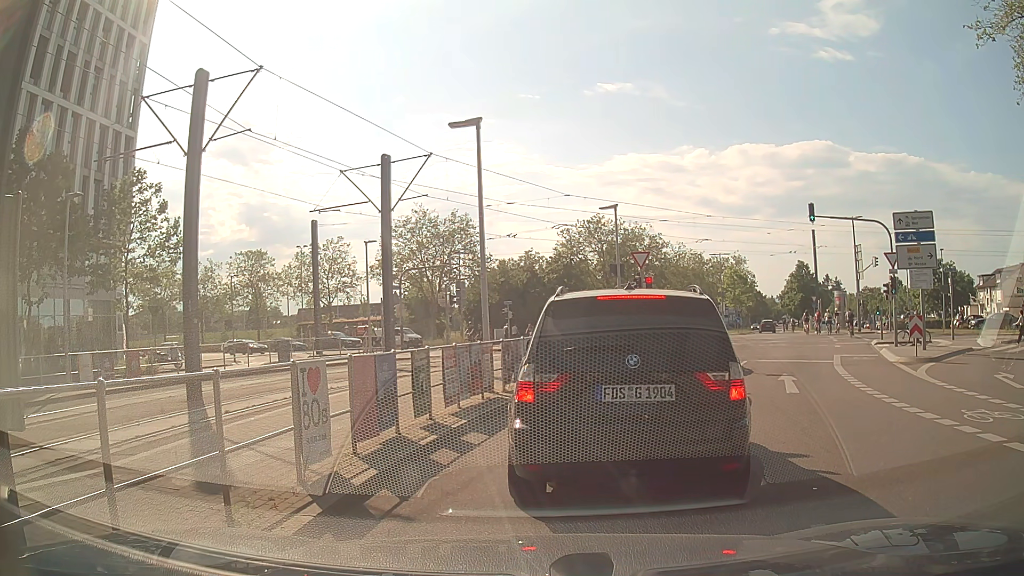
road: secondary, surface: asphalt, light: Day
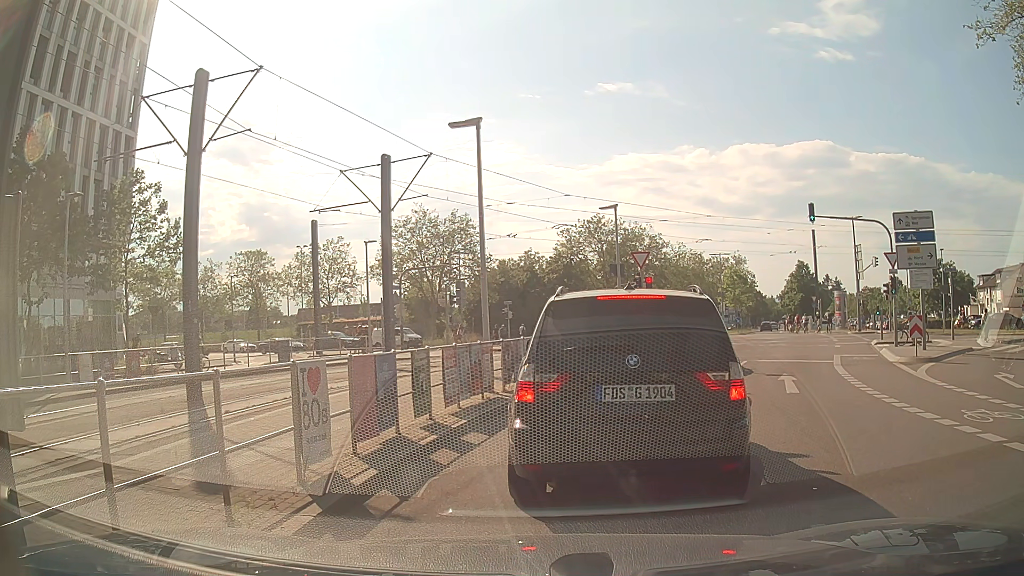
(0.0, 0.0) m; 0°
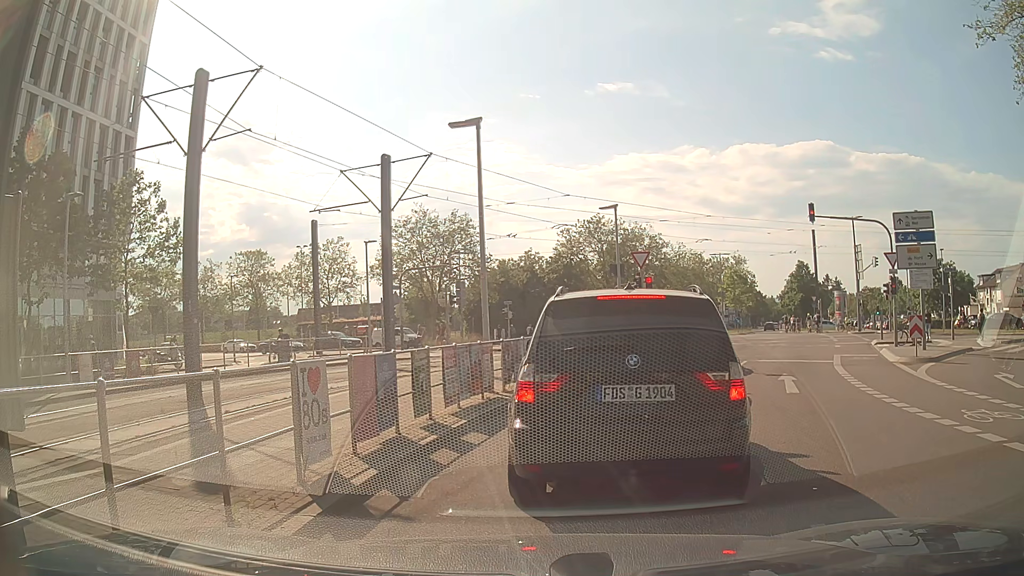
(0.0, 0.0) m; 0°
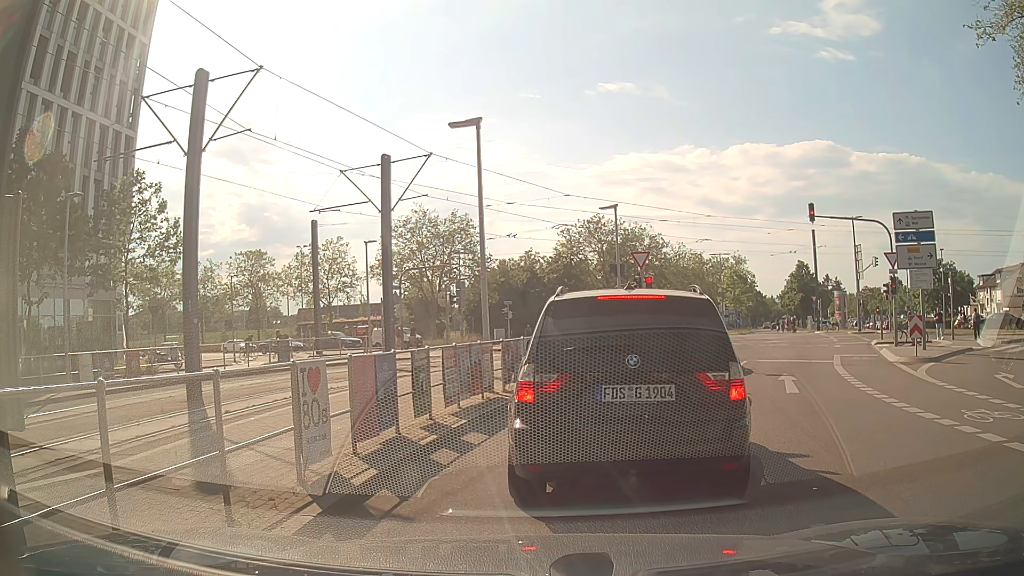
(0.0, 0.0) m; 0°
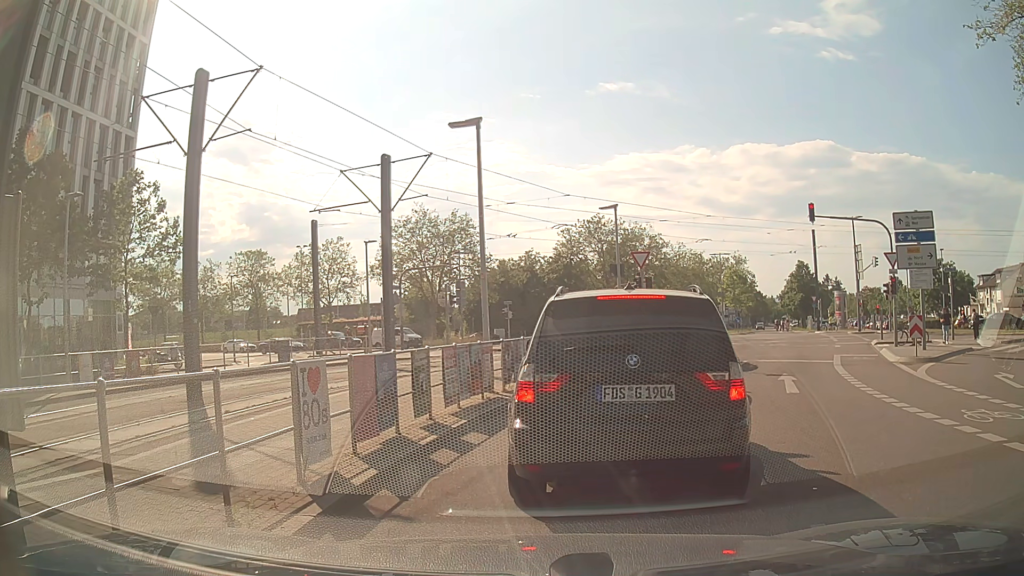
(0.0, 0.0) m; 0°
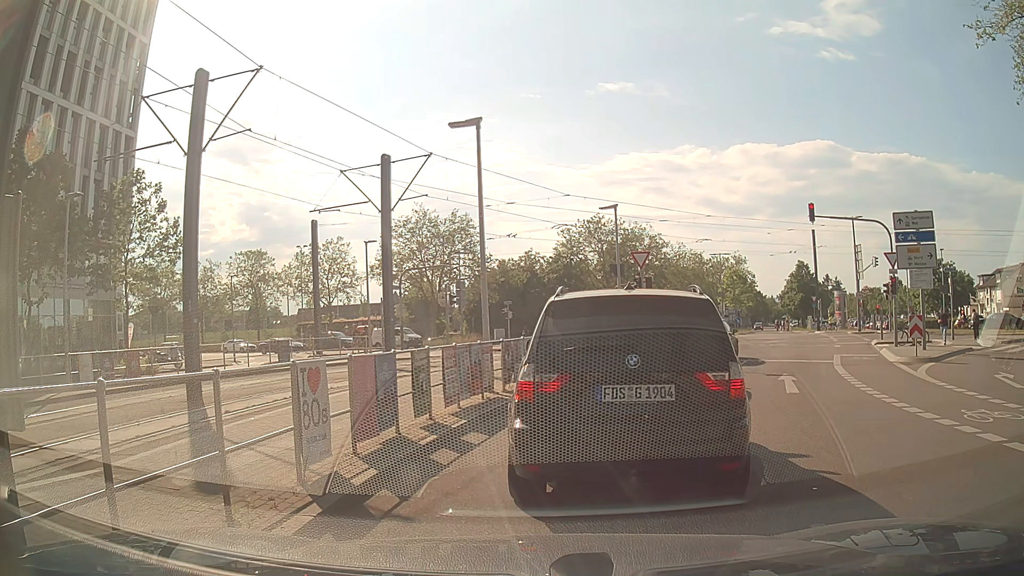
(0.0, 0.0) m; 0°
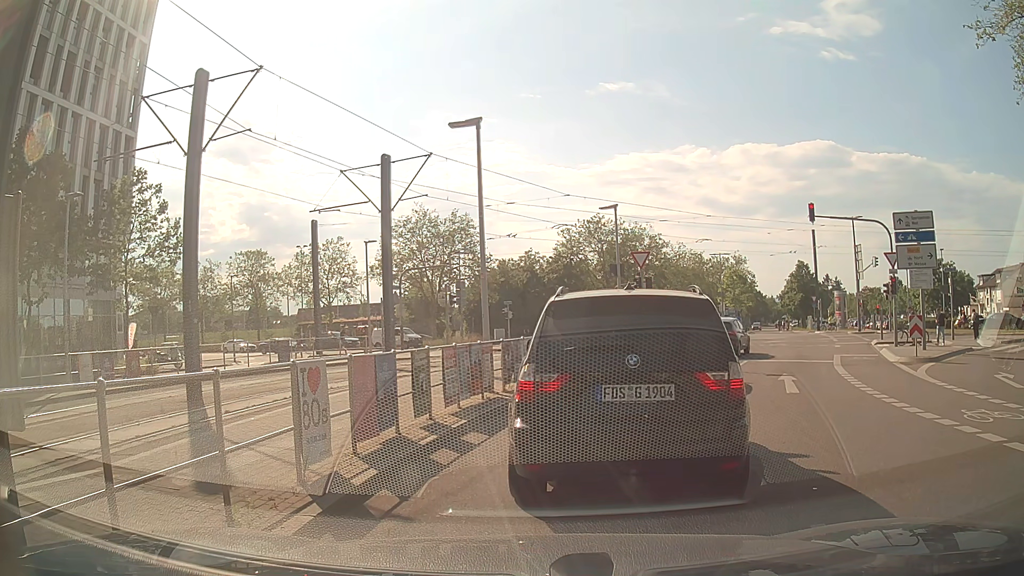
(0.0, 0.0) m; 0°
